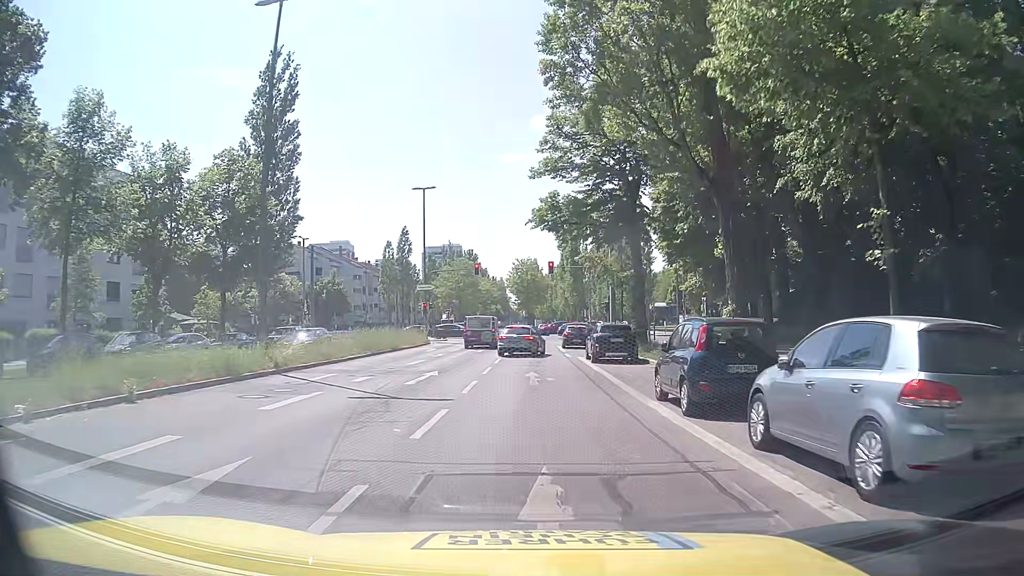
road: secondary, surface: asphalt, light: Day
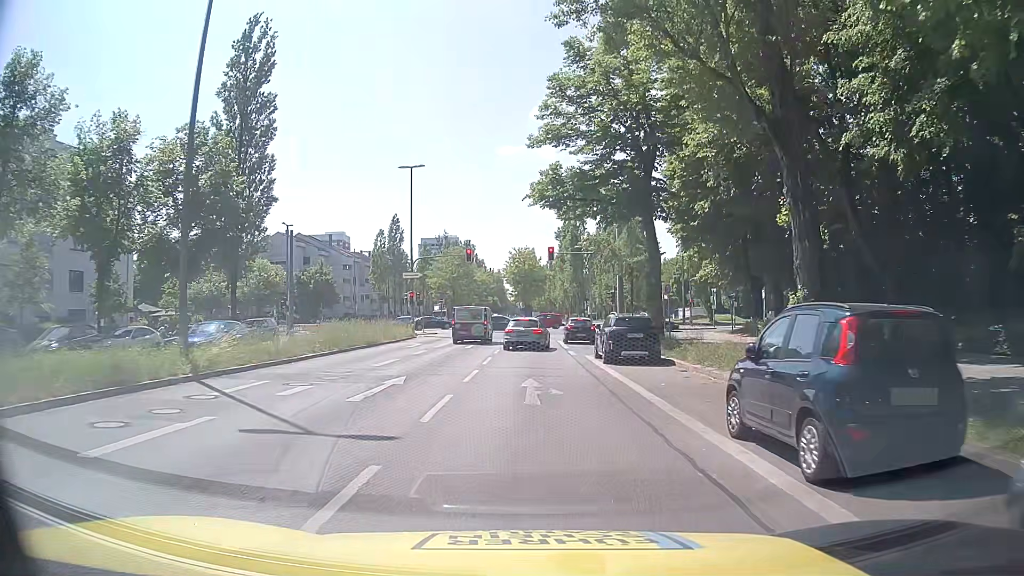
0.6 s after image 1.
(+0.1, +5.0) m; 0°
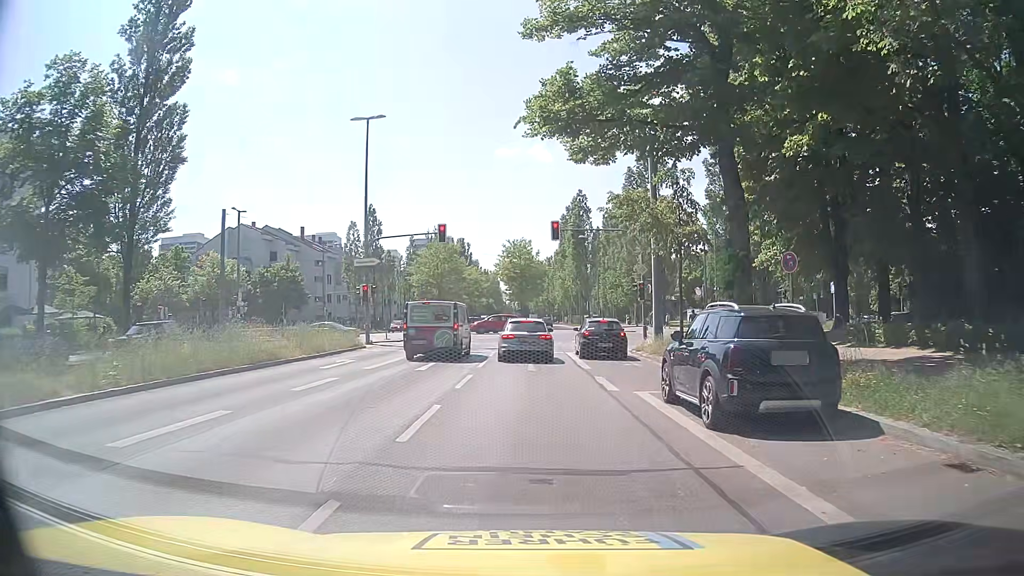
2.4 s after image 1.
(+0.3, +12.6) m; +2°
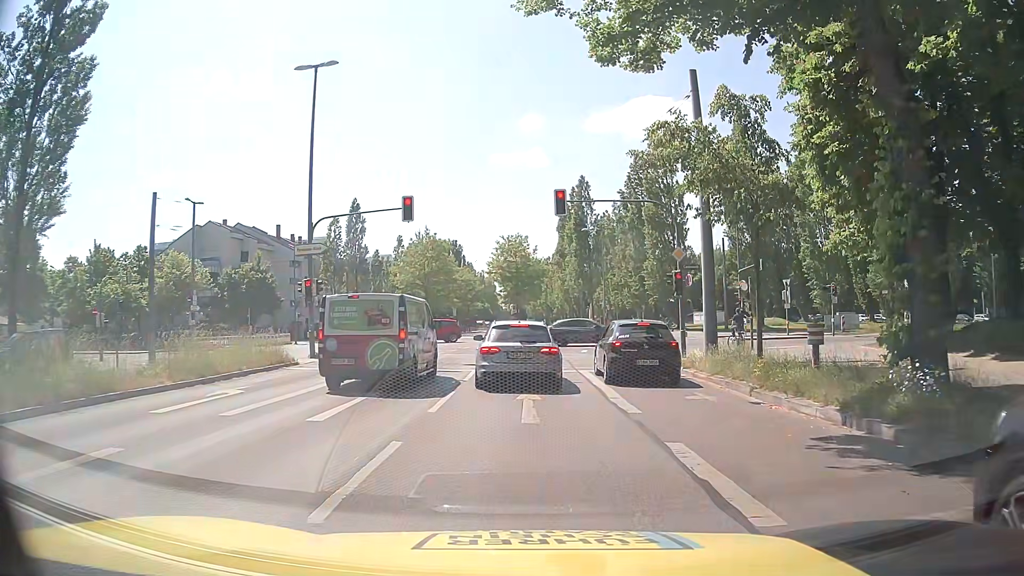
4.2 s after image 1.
(0.0, +8.6) m; 0°
